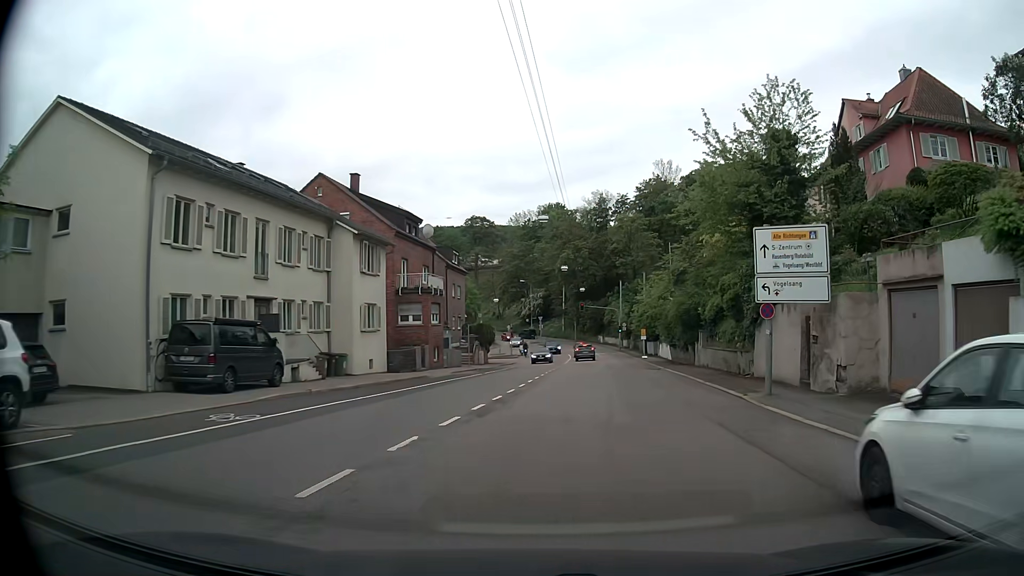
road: secondary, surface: asphalt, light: Day
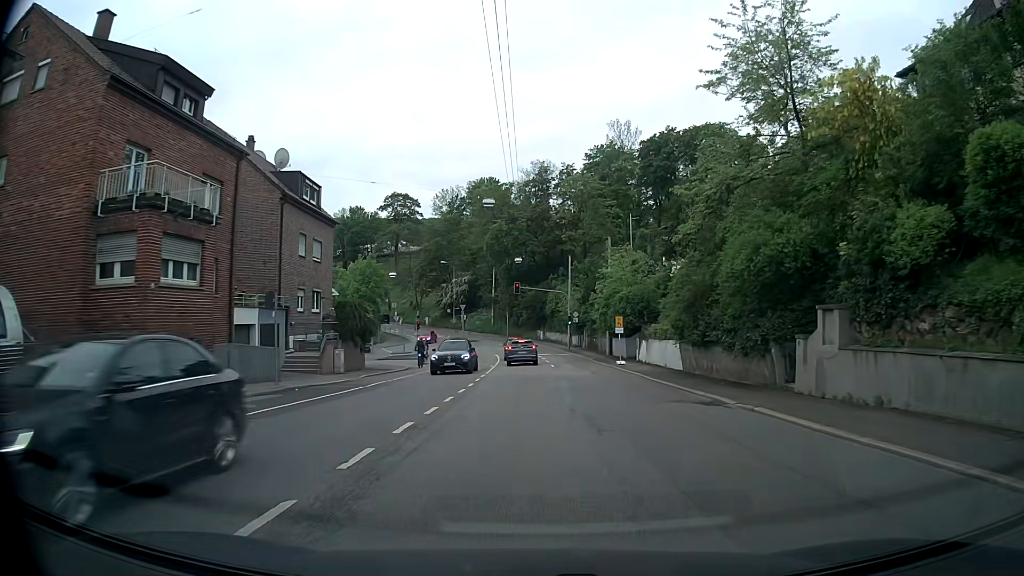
(+1.5, +25.2) m; +5°
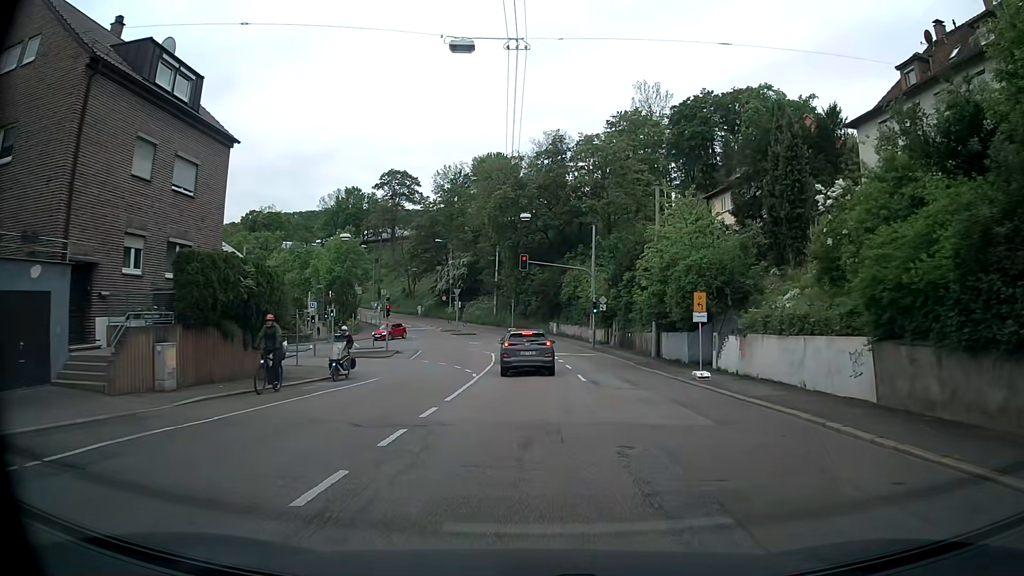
(-0.1, +16.5) m; -1°
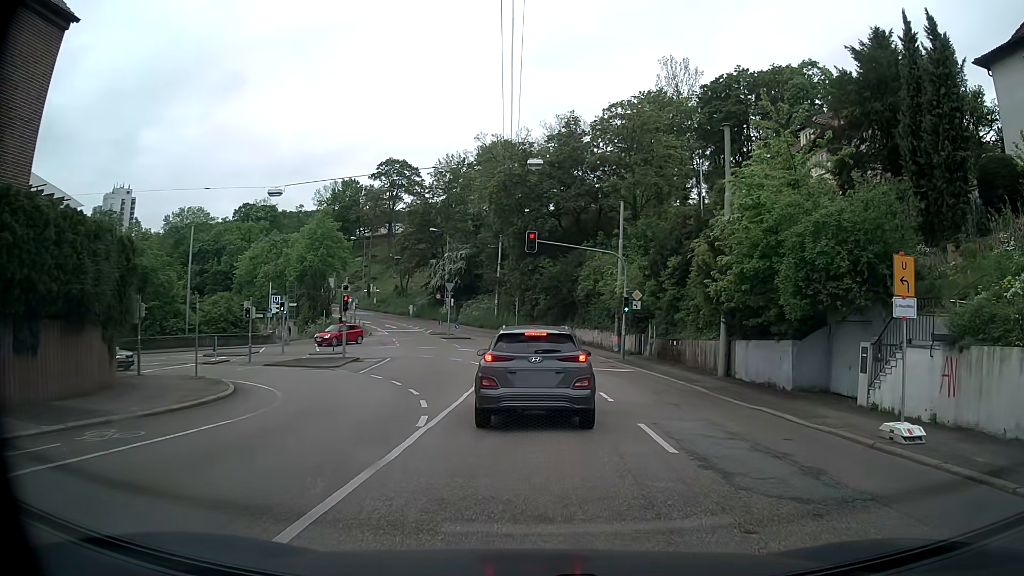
(0.0, +11.6) m; +1°
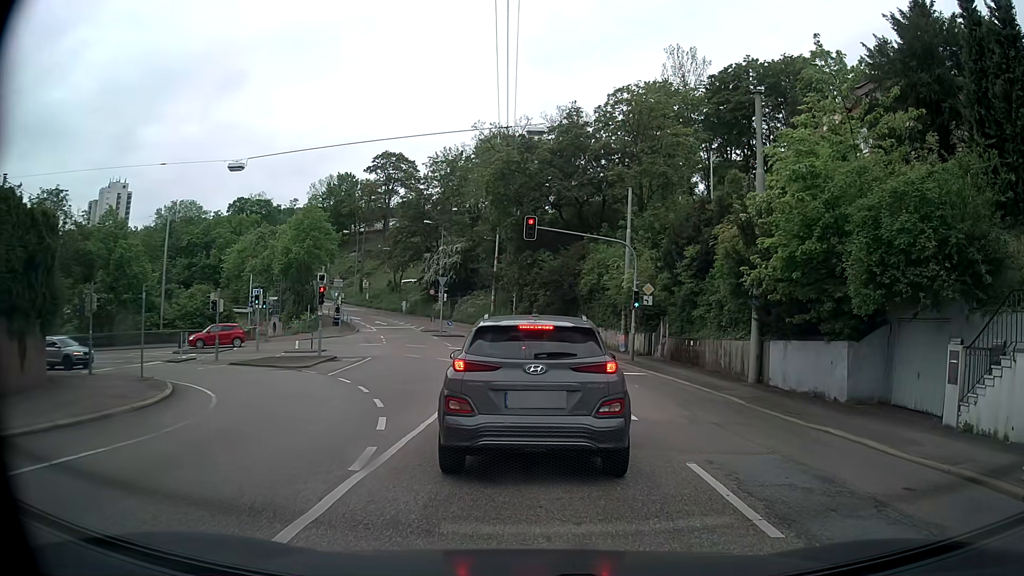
(-0.1, +3.6) m; -2°
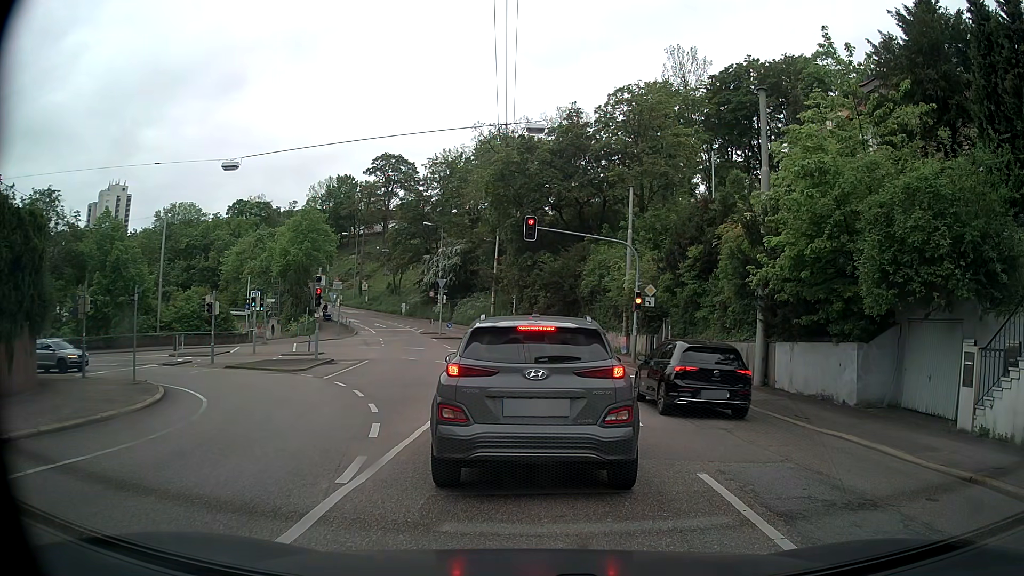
(0.0, +0.5) m; 0°
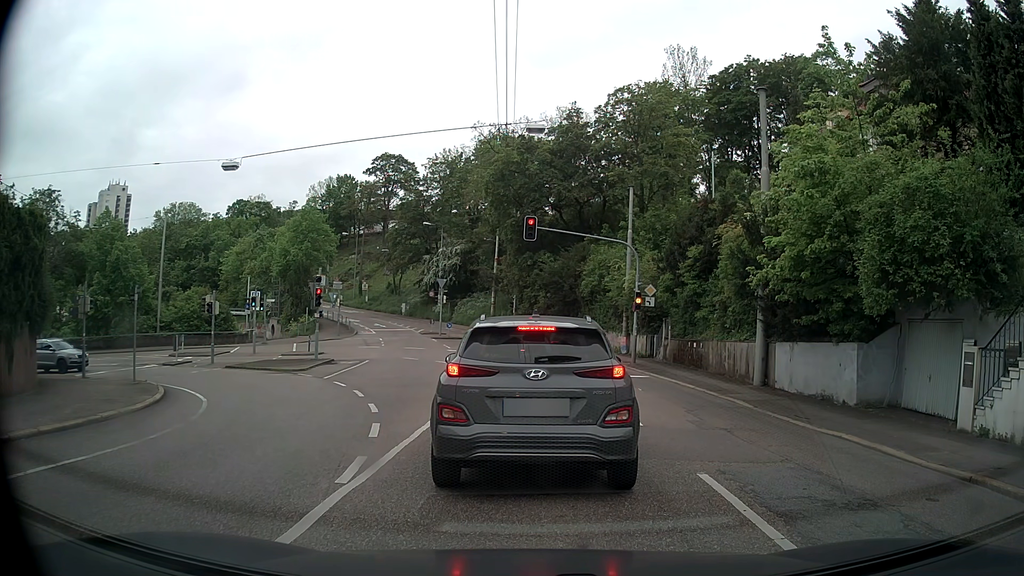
(0.0, 0.0) m; 0°
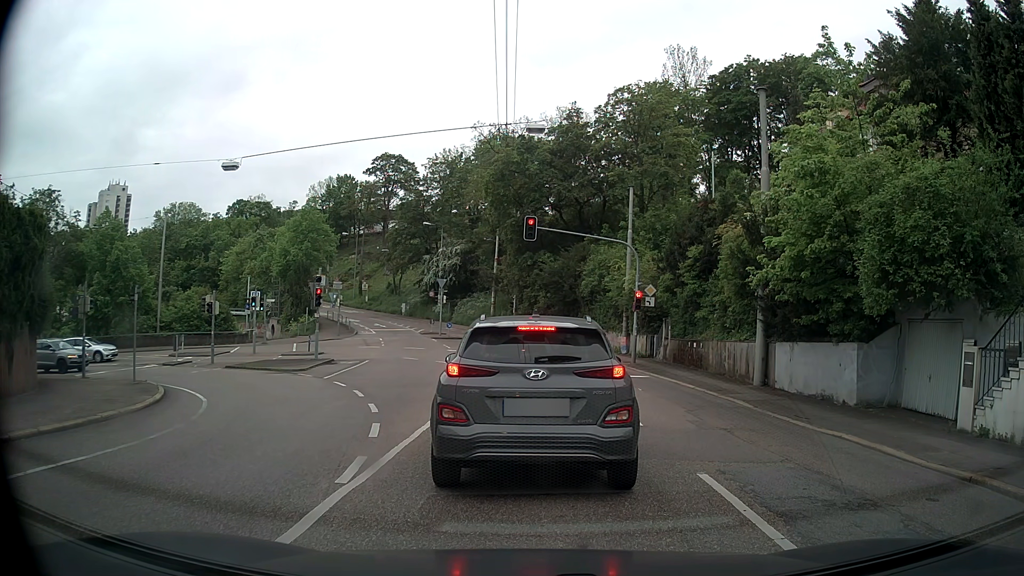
(0.0, 0.0) m; 0°
(0, +10) (0, +20) (-1, +30) (-7, +38) (-17, +41) (-26, +38) (-35, +34) (-44, +28) (-52, +23) (-60, +17) m
